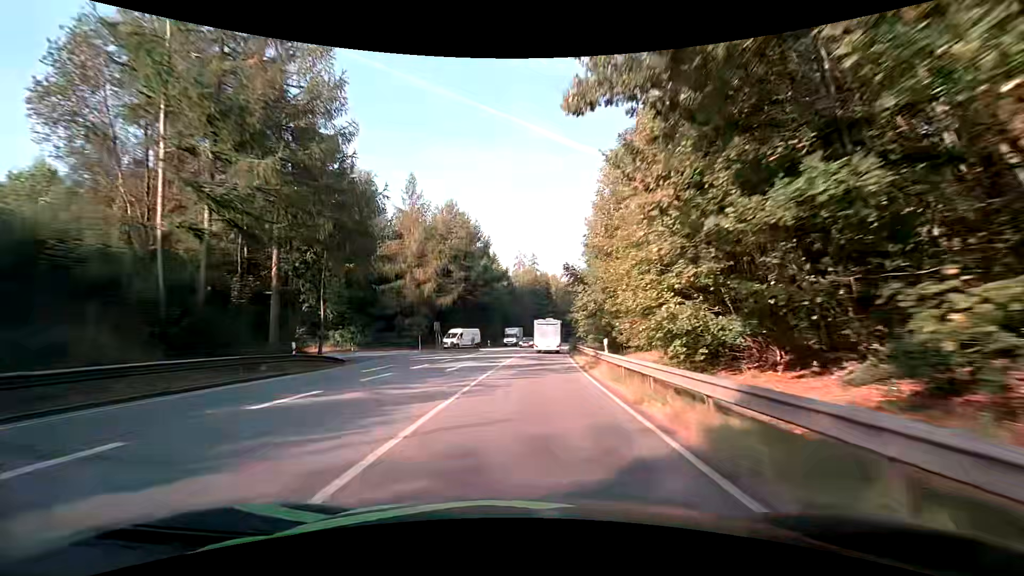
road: primary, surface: asphalt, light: Day
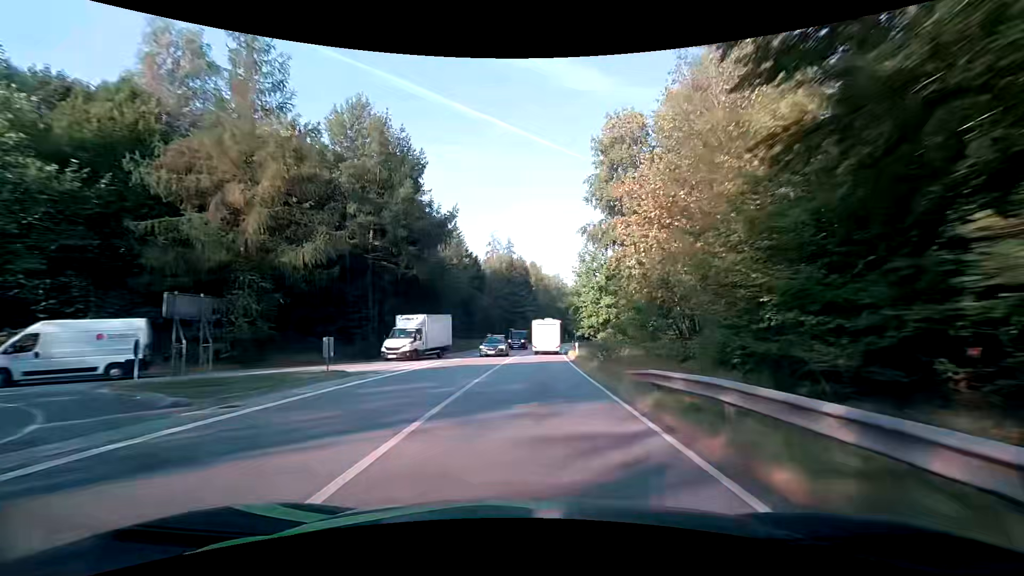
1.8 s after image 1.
(+0.7, +32.8) m; +3°
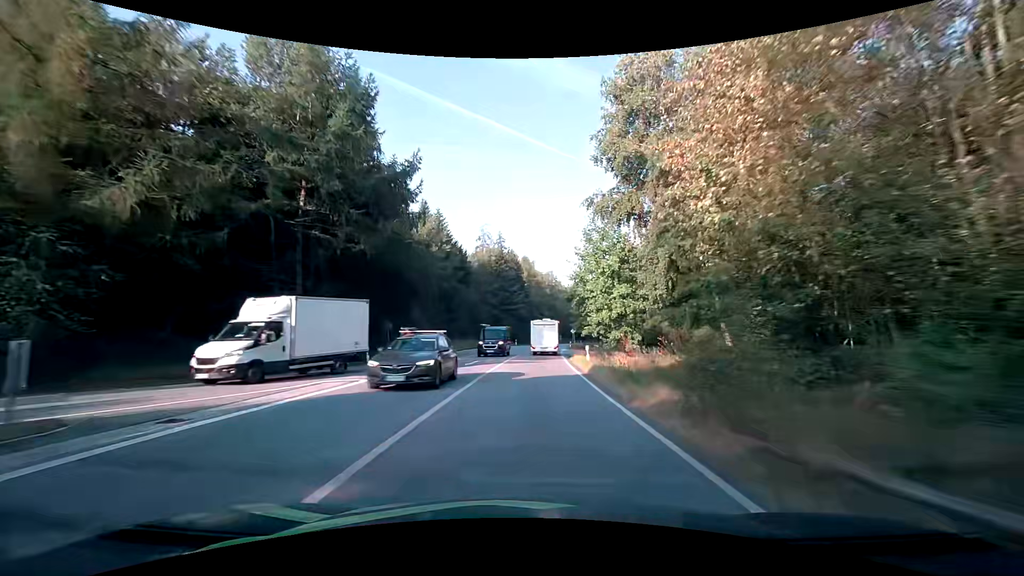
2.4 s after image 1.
(0.0, +11.1) m; +1°
(0, +10) (0, +20) (+1, +30) (+1, +40) (+2, +50) (+3, +60) (+3, +70) (+4, +80) (+5, +90) (+7, +100) m
